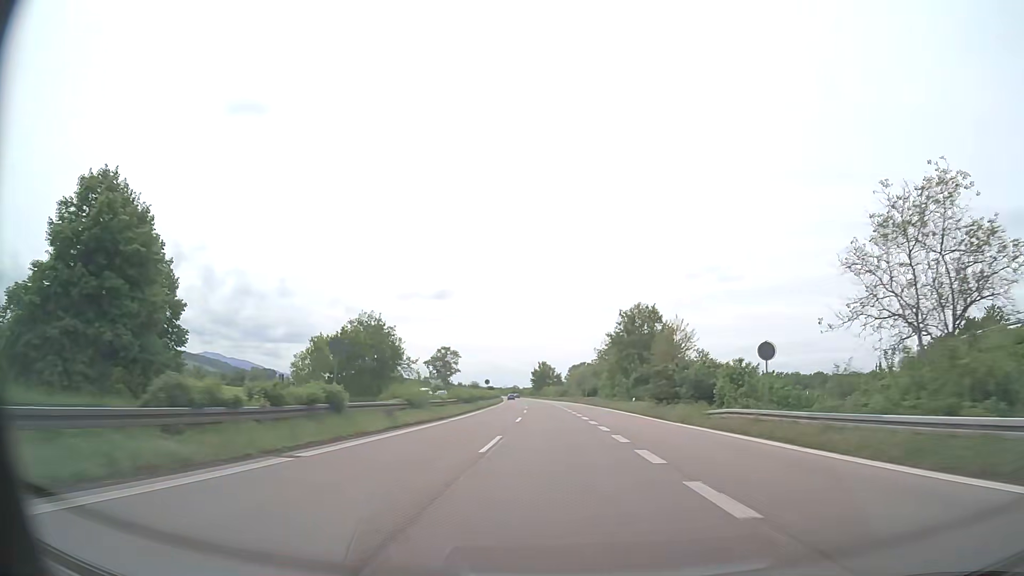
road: trunk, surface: asphalt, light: Day
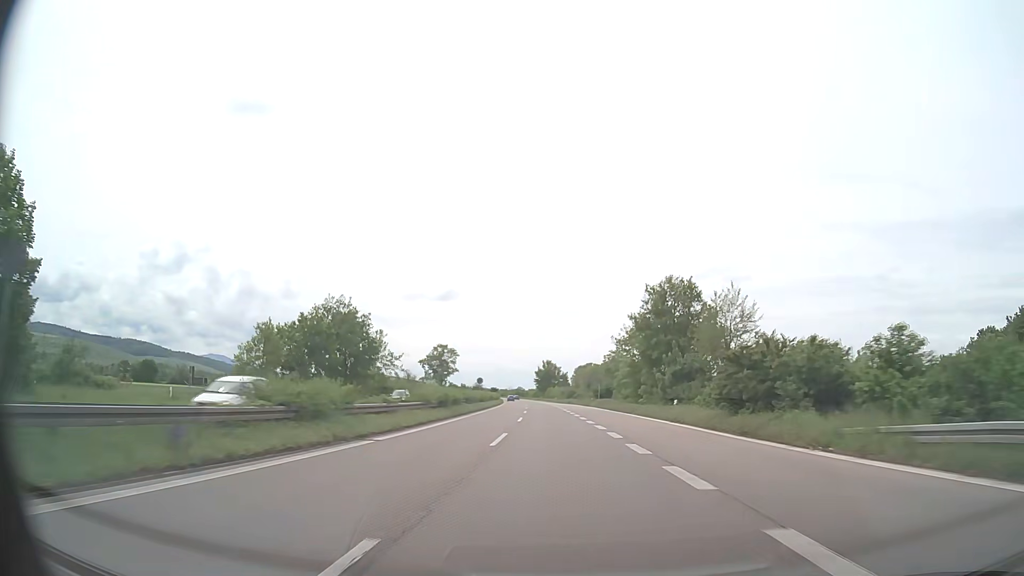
(-0.1, +15.8) m; -1°
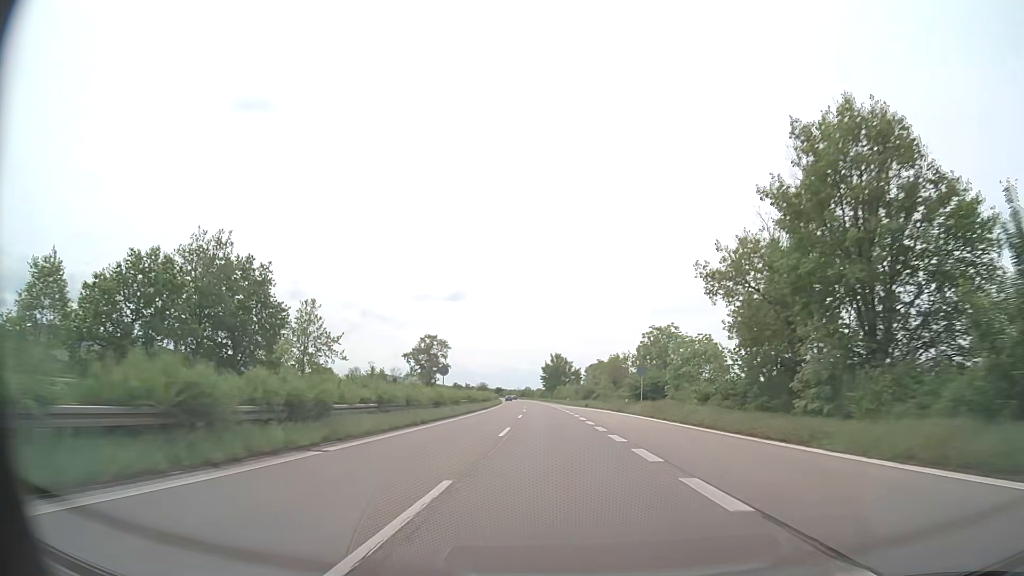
(-0.2, +31.7) m; -1°
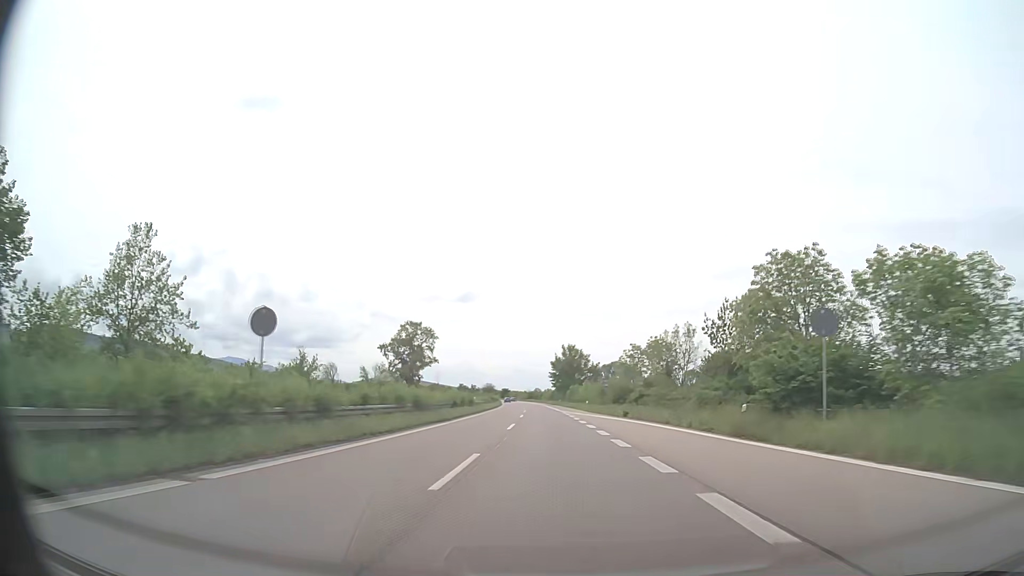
(-0.3, +31.7) m; -1°
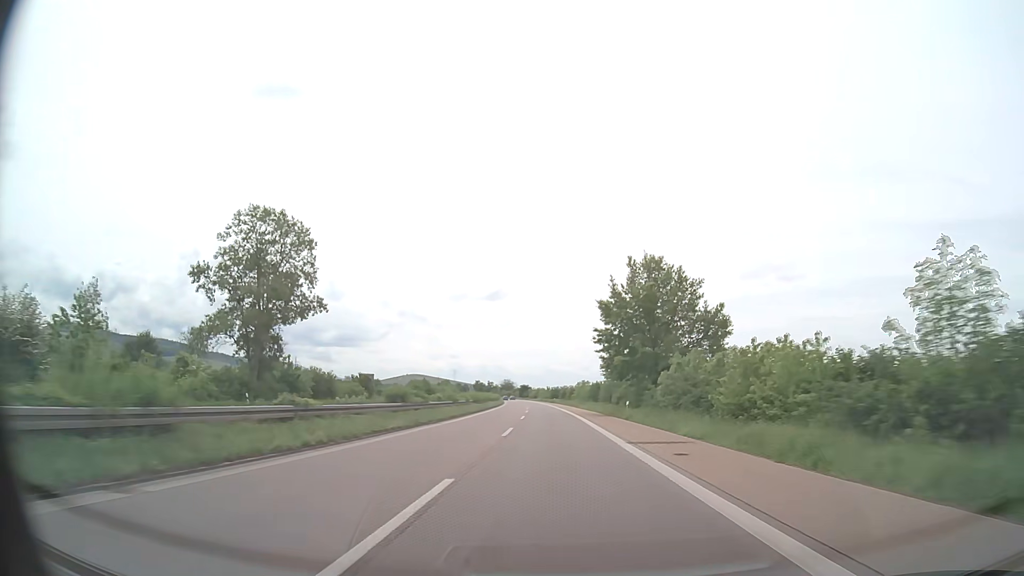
(-1.7, +79.2) m; -2°
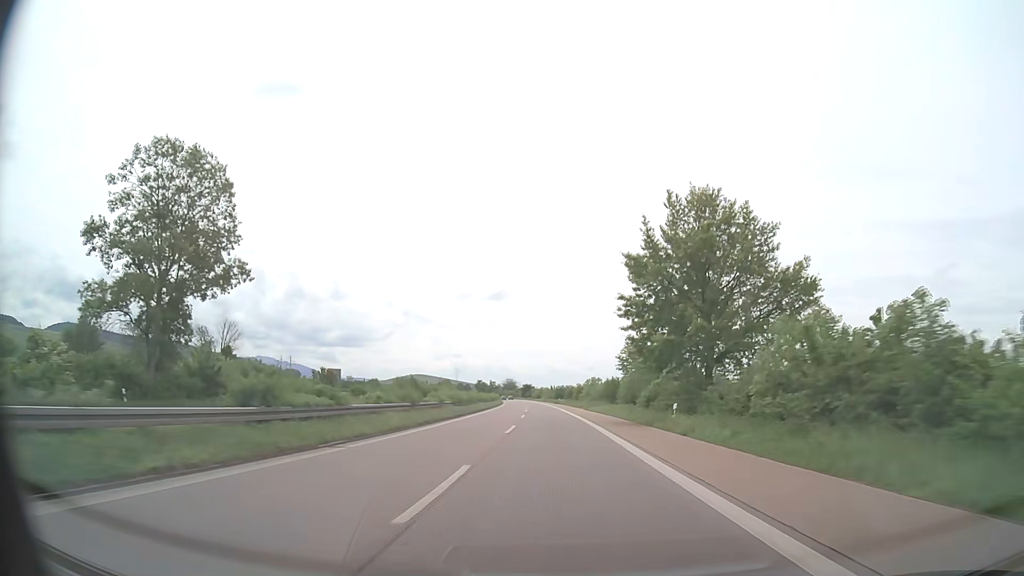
(-0.1, +15.8) m; 0°
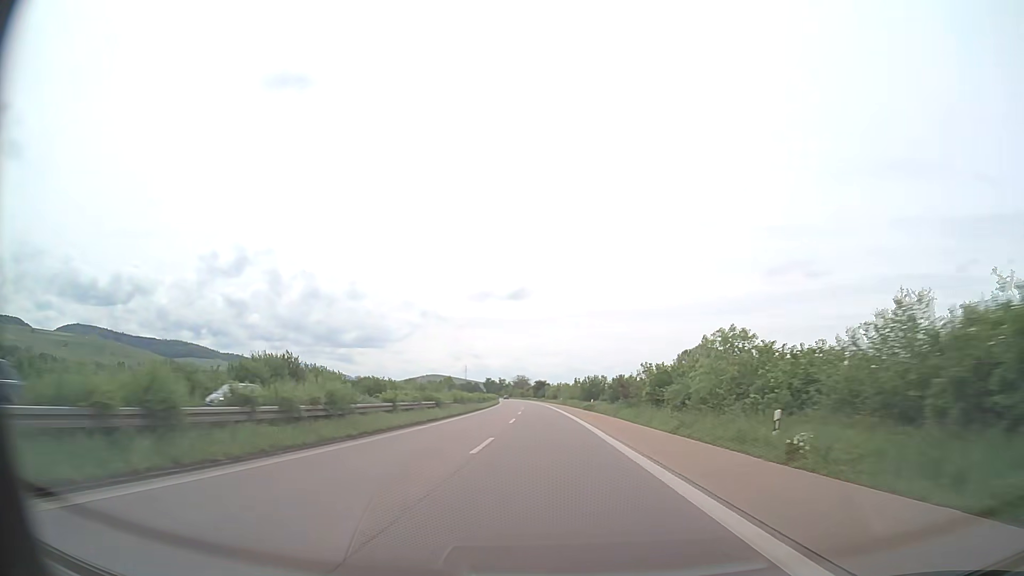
(-0.8, +63.4) m; -2°
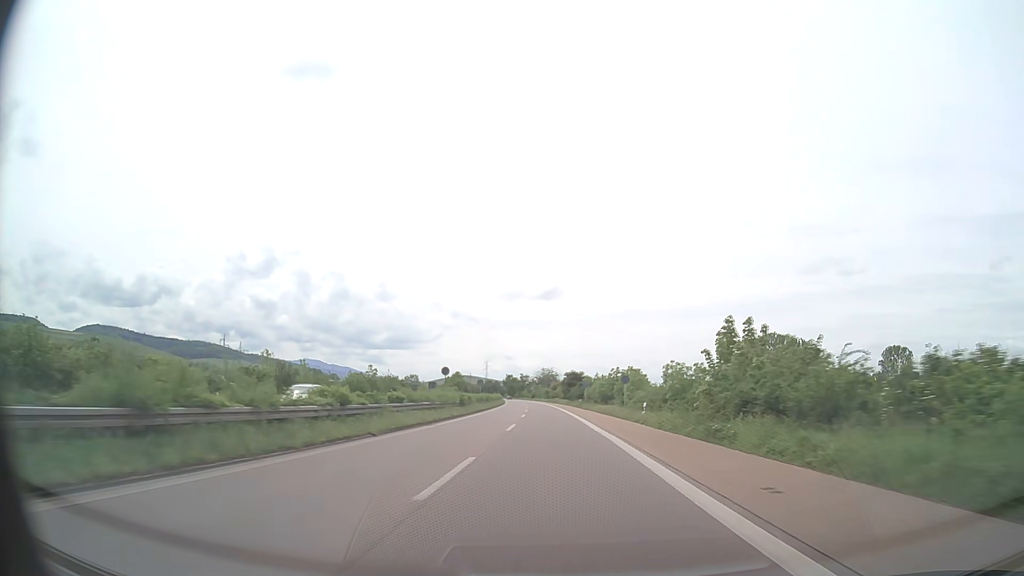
(-1.9, +79.1) m; -3°
(0, +10) (0, +20) (0, +30) (0, +40) (-1, +50) (-1, +60) (-1, +70) (-1, +80) (-2, +90) (-2, +100) m
